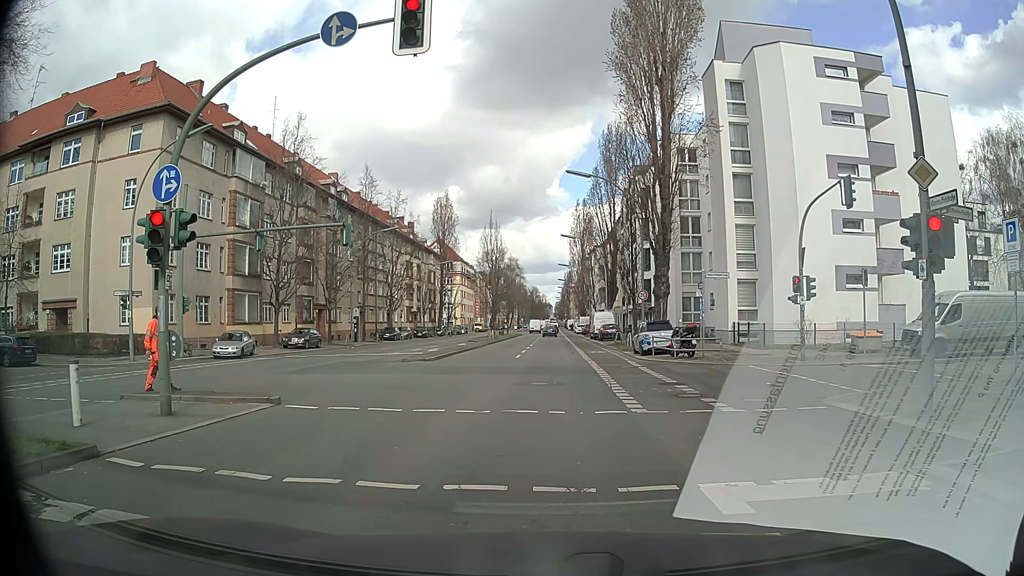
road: secondary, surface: asphalt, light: Day
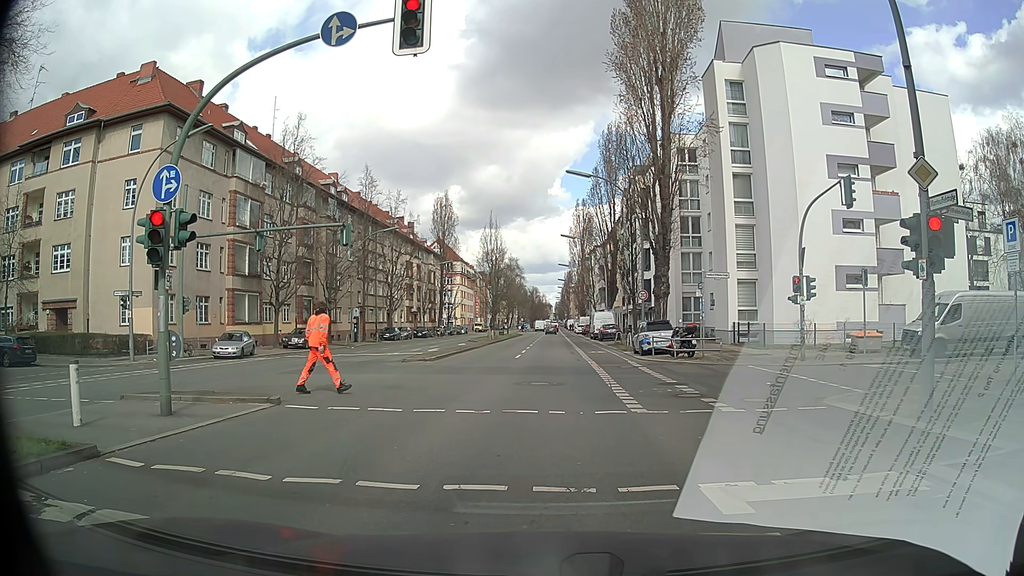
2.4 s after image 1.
(0.0, 0.0) m; 0°
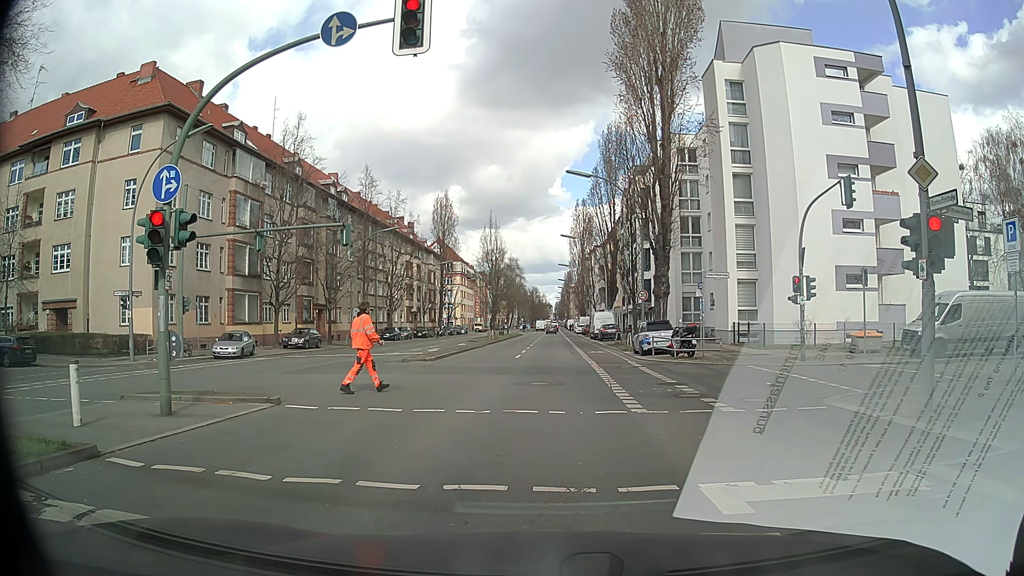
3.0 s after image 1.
(0.0, 0.0) m; 0°
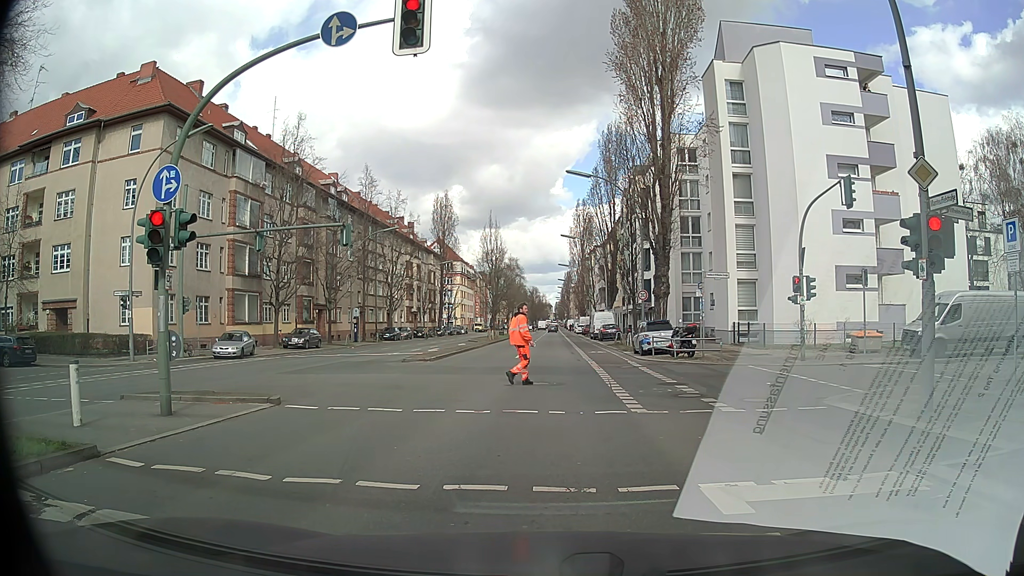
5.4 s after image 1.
(0.0, 0.0) m; 0°
(+1, +10) (+1, +20) (+2, +30) (+3, +40) (+3, +50) (+4, +60) (+5, +70) (+5, +80) (+6, +90) (+7, +100) m
